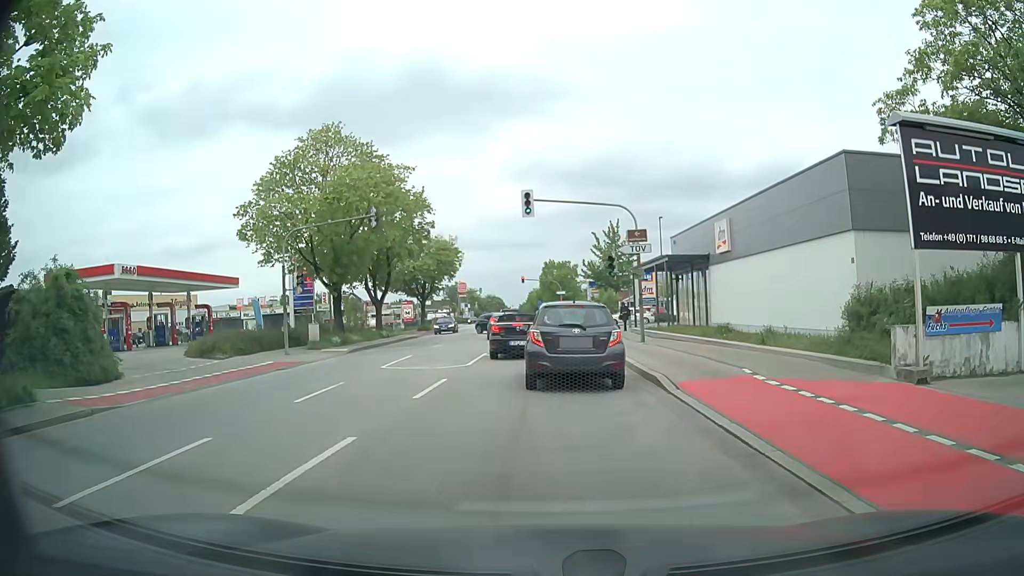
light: Day
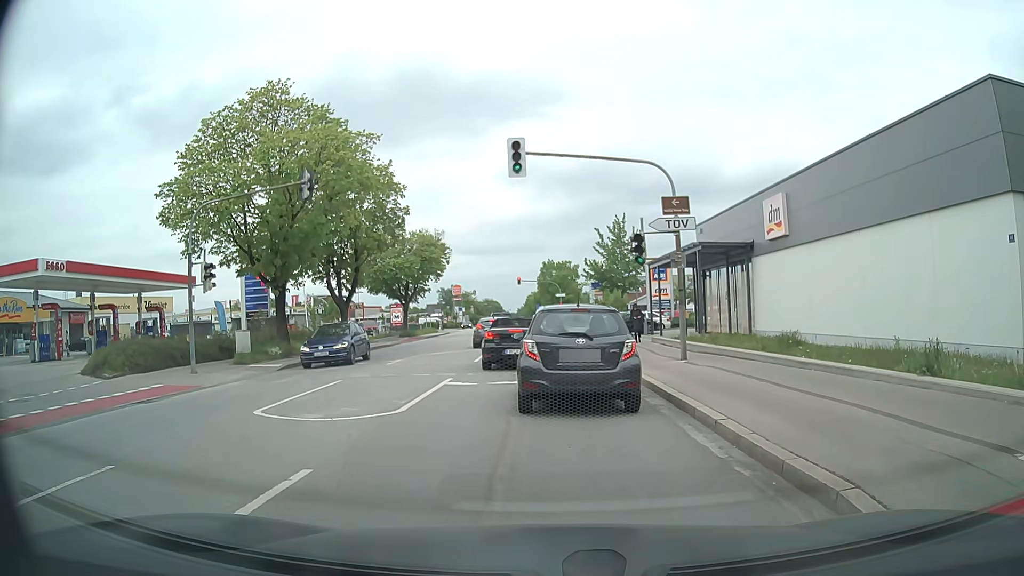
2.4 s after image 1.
(0.0, +8.0) m; 0°
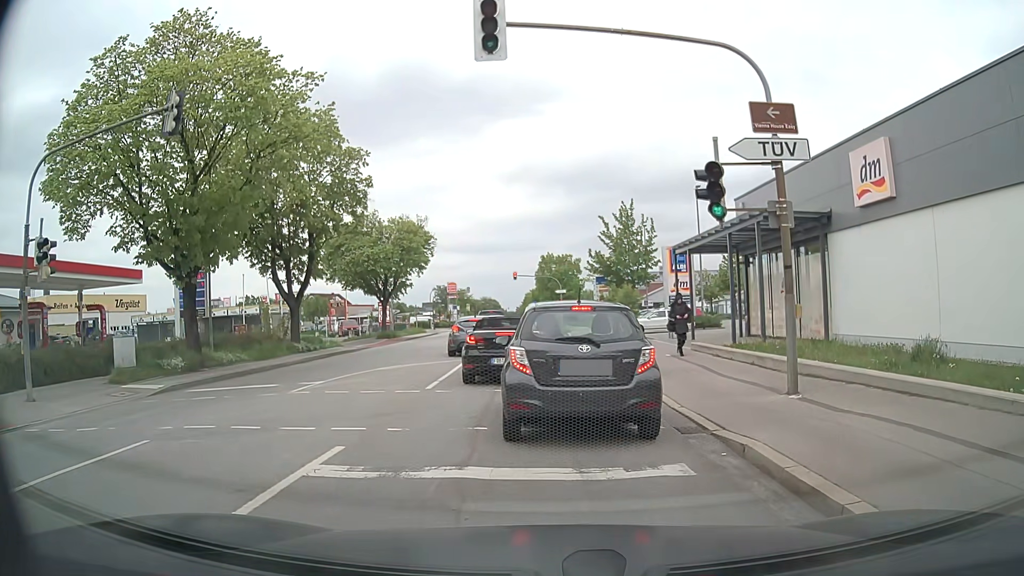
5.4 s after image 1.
(0.0, +8.0) m; 0°
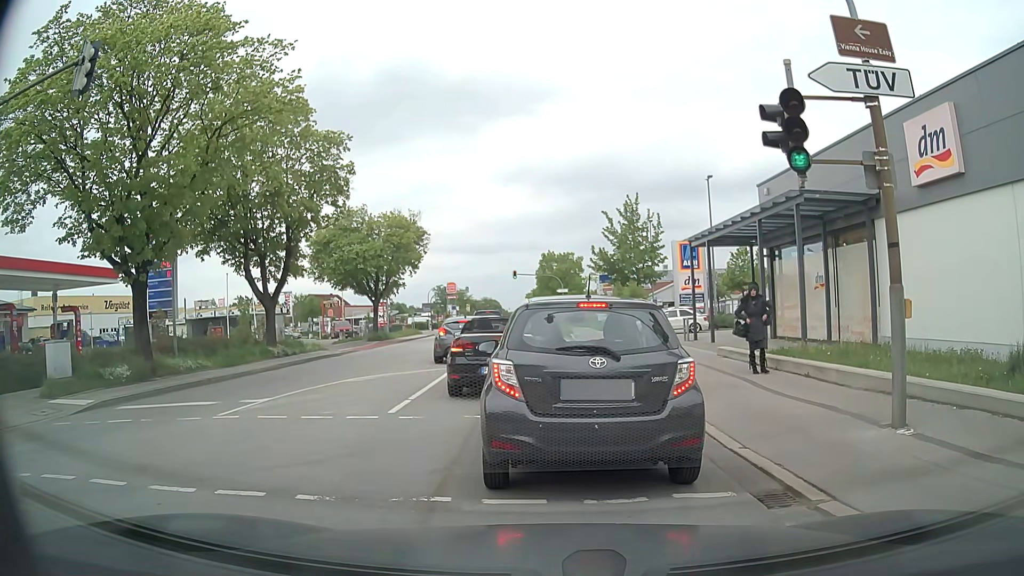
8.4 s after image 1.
(0.0, +3.0) m; +2°
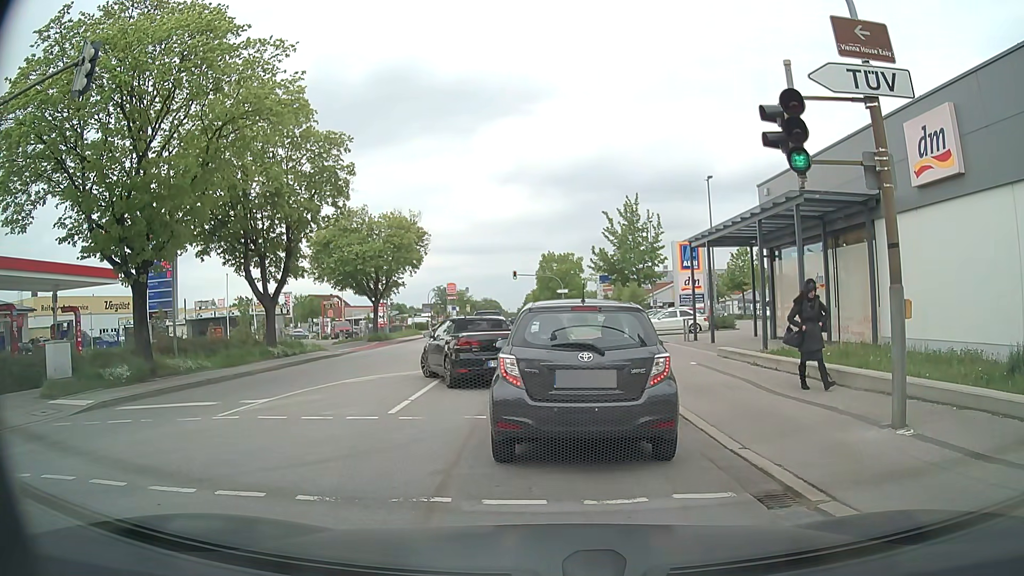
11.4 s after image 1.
(0.0, +0.1) m; 0°
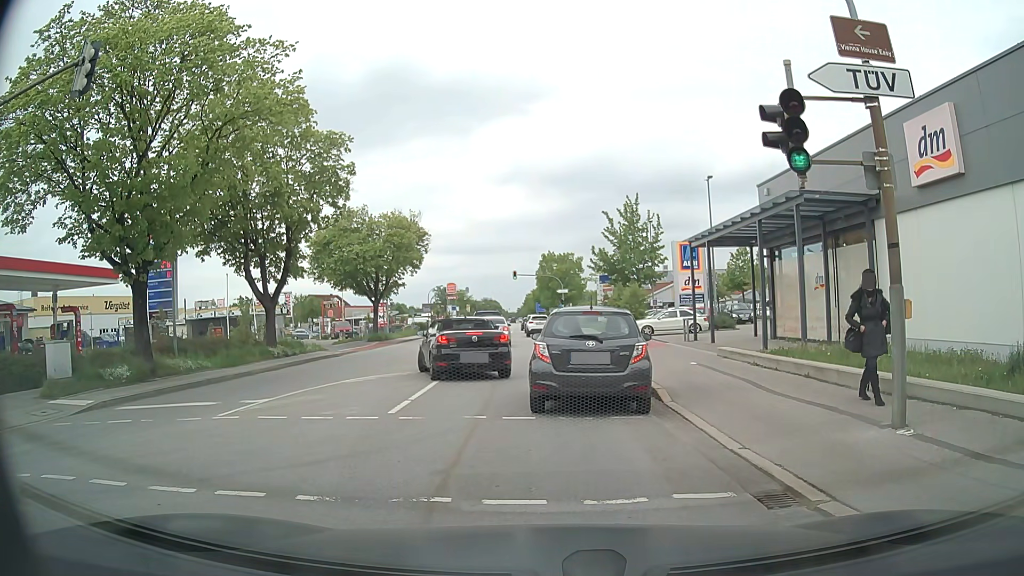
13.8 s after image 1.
(0.0, 0.0) m; 0°
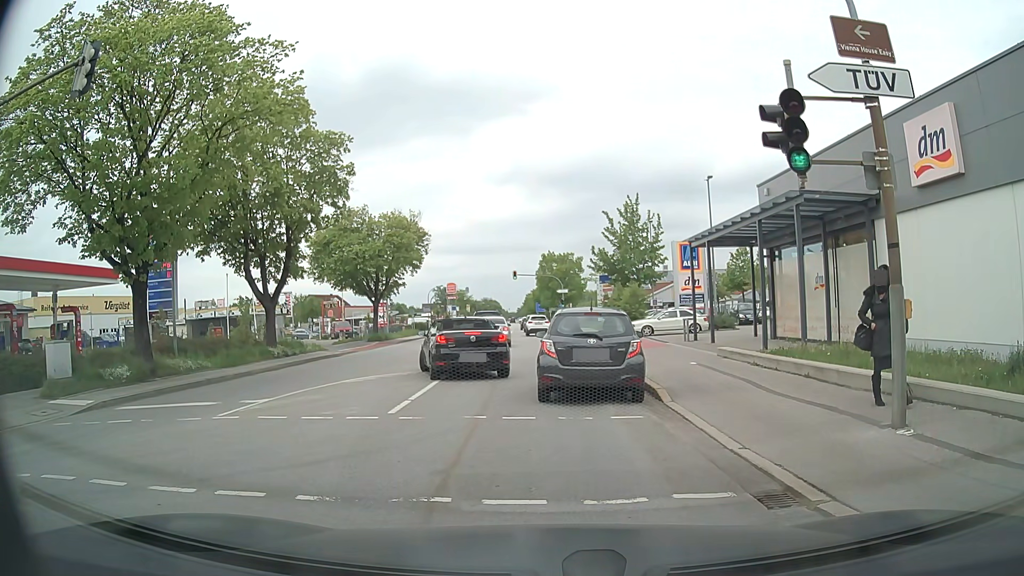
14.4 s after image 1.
(0.0, 0.0) m; 0°
(0, +10) (0, +20) (-1, +30) (-1, +40) (-2, +50) (-3, +60) (-3, +70) (-4, +80) (-5, +90) (-6, +100) m
